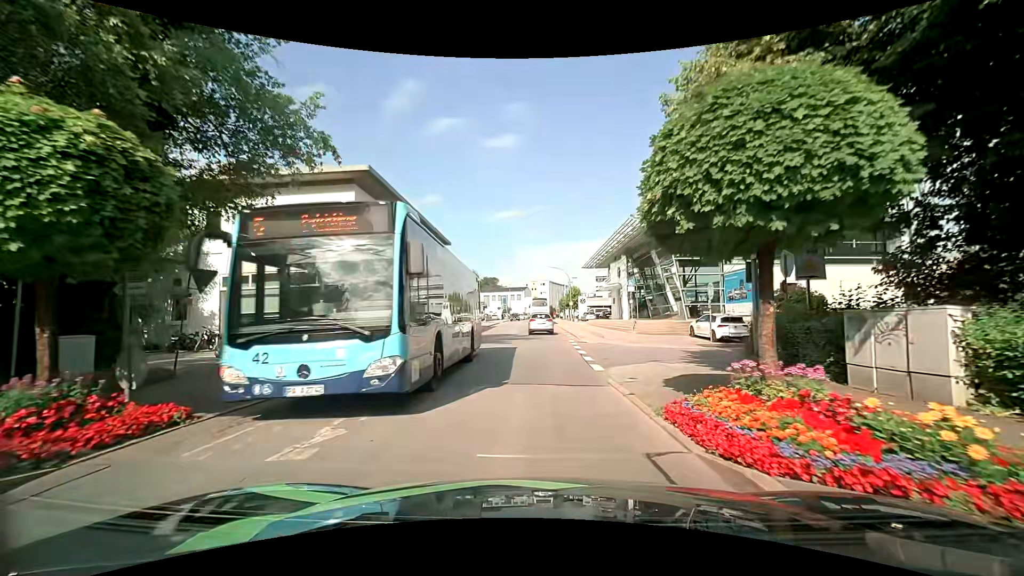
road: tertiary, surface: asphalt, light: Day
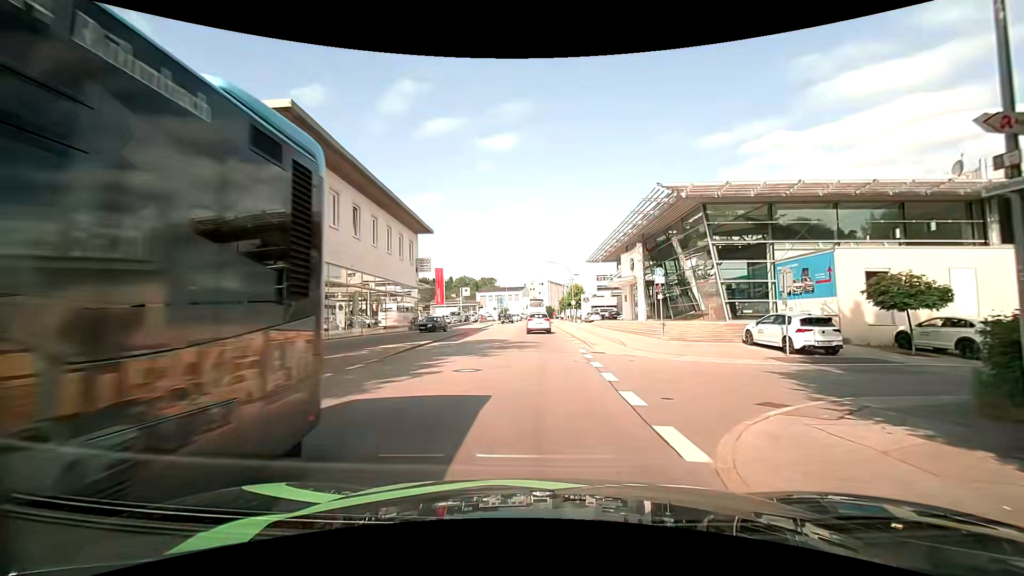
(+0.1, +8.1) m; 0°
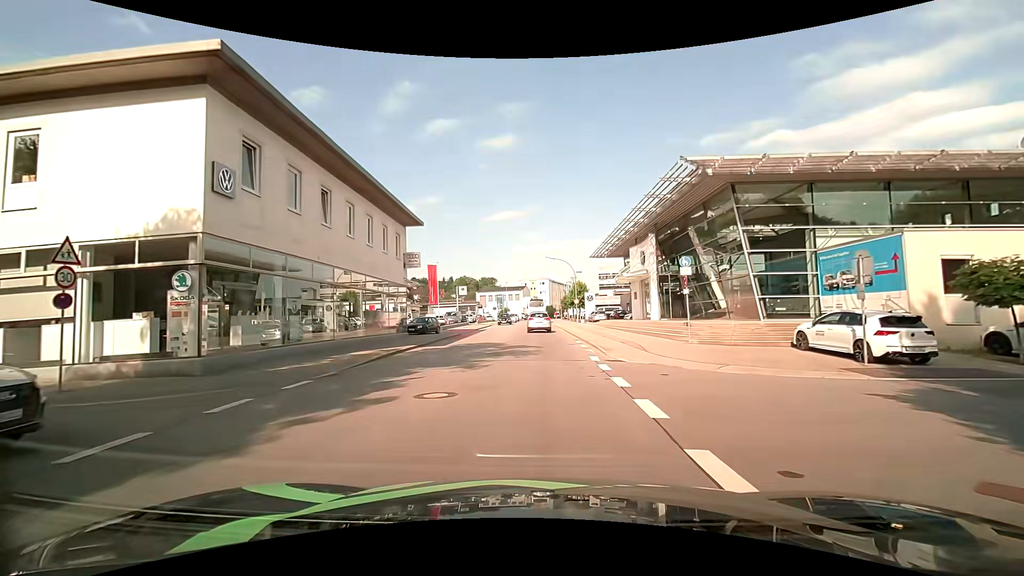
(0.0, +4.1) m; +1°
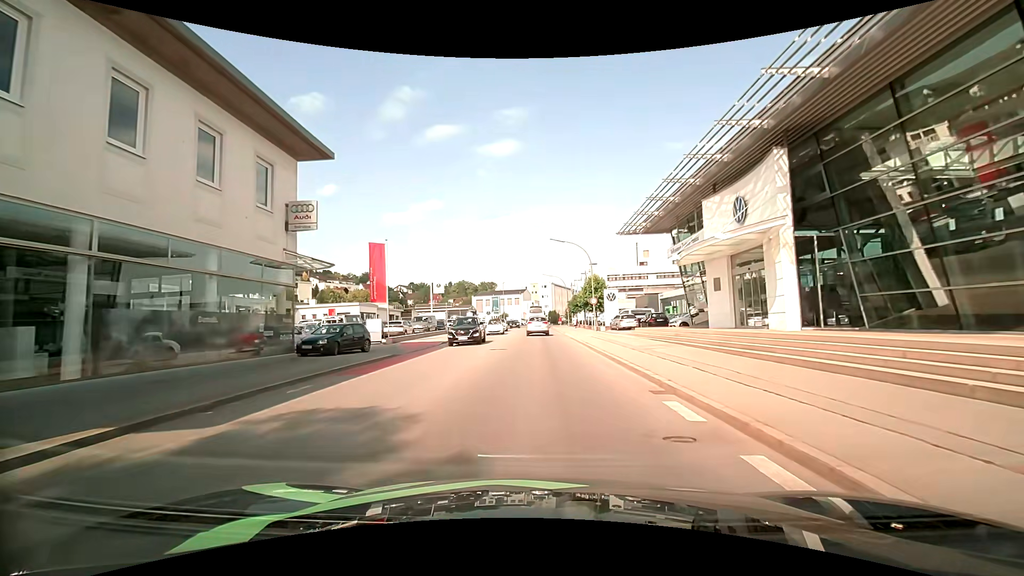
(-0.4, +18.6) m; 0°
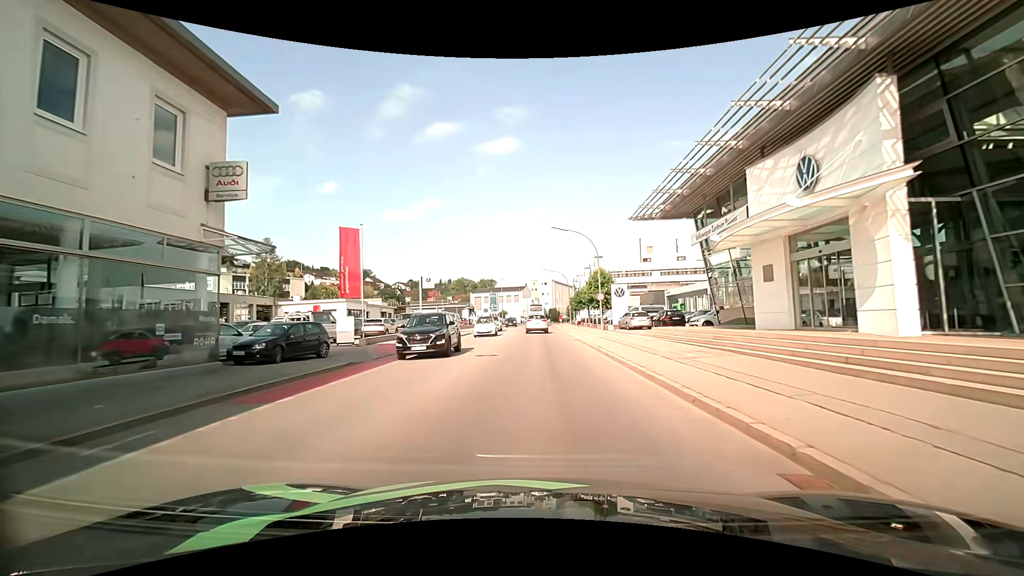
(-0.1, +5.0) m; -1°
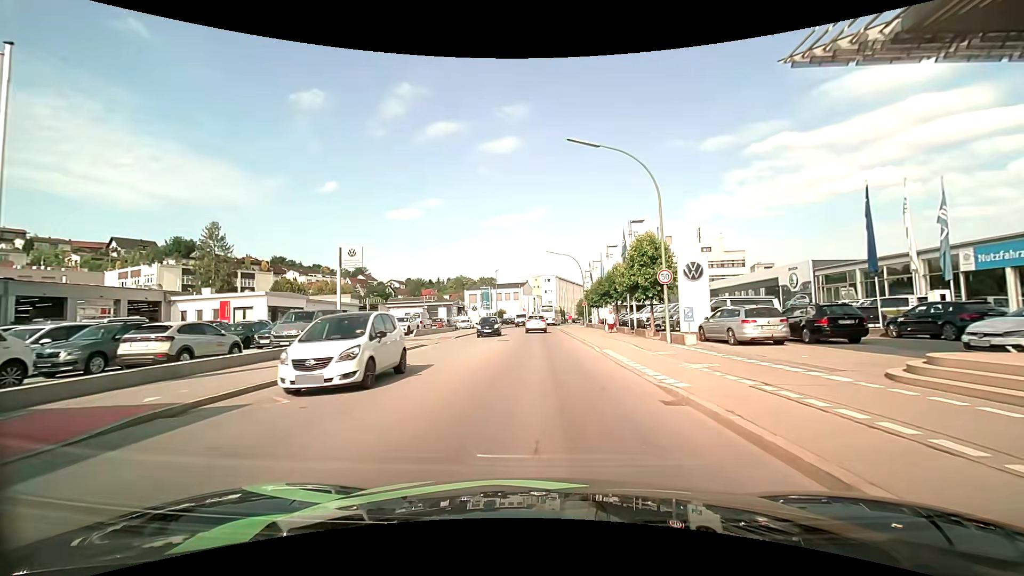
(0.0, +20.5) m; 0°
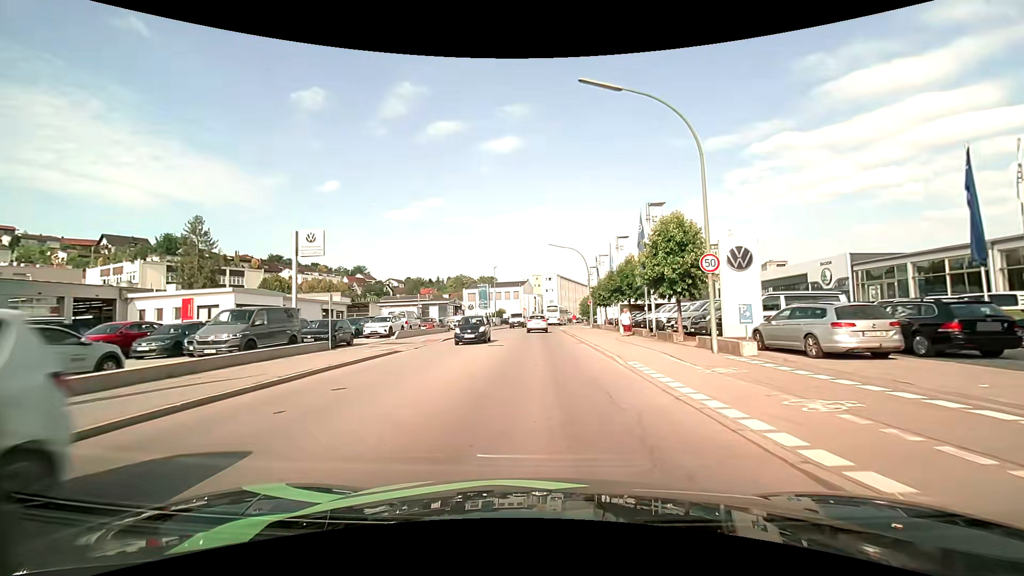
(0.0, +5.3) m; 0°
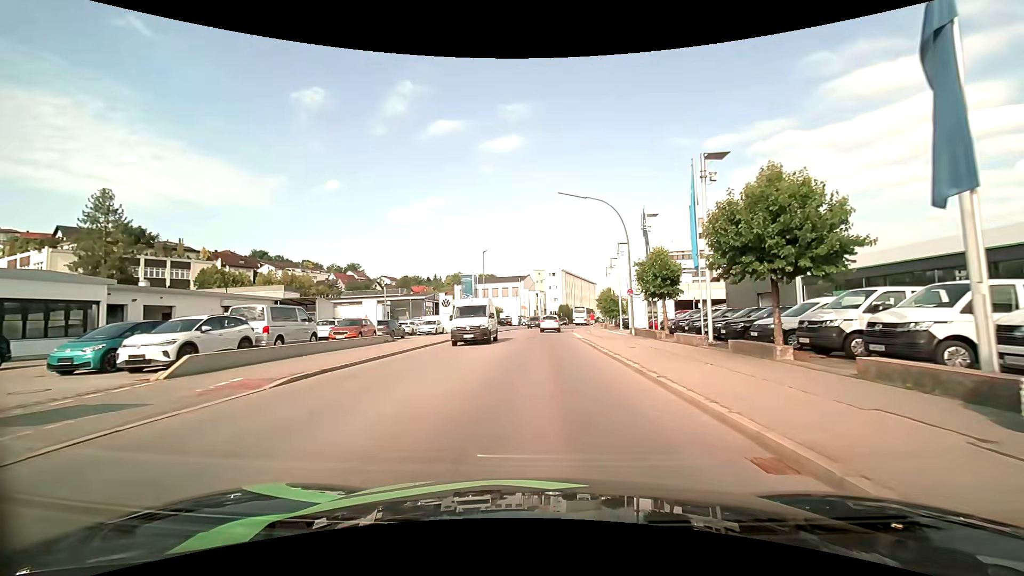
(-0.1, +21.0) m; -1°
(0, +10) (0, +20) (0, +30) (0, +40) (+1, +50) (+2, +60) (+3, +70) (+4, +80) (+6, +90) (+8, +99) m
